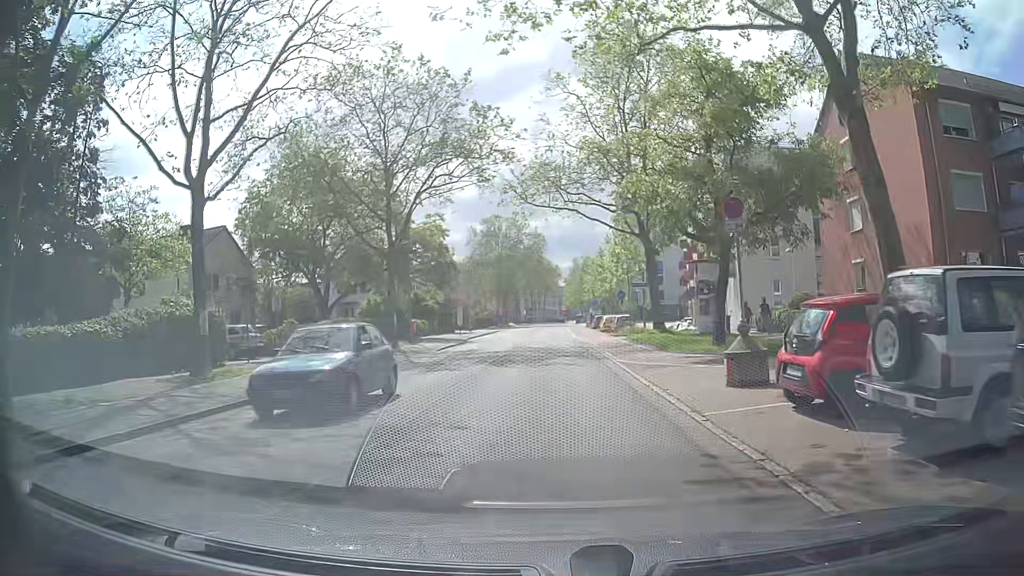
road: secondary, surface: asphalt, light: Day
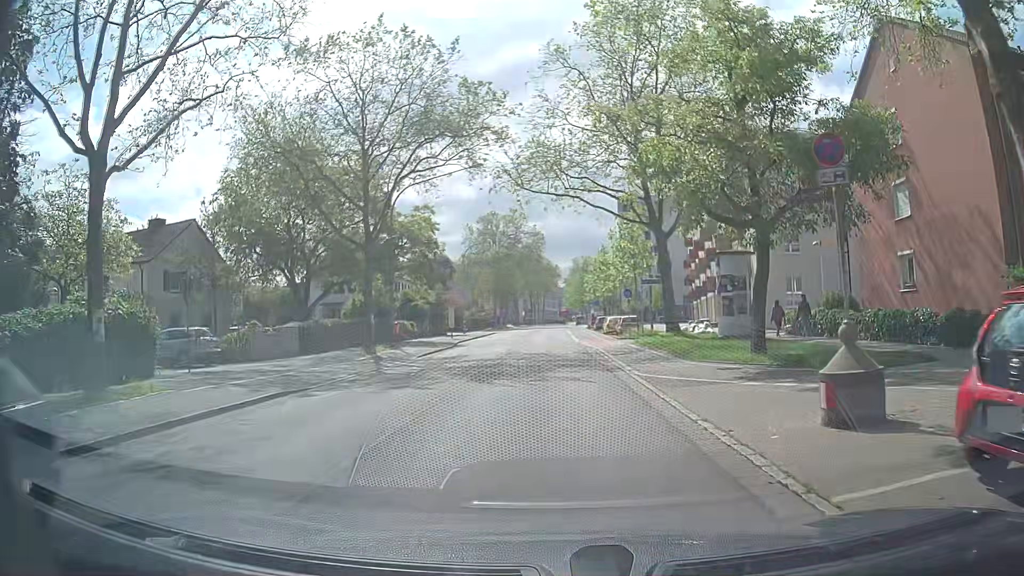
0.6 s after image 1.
(0.0, +4.5) m; 0°
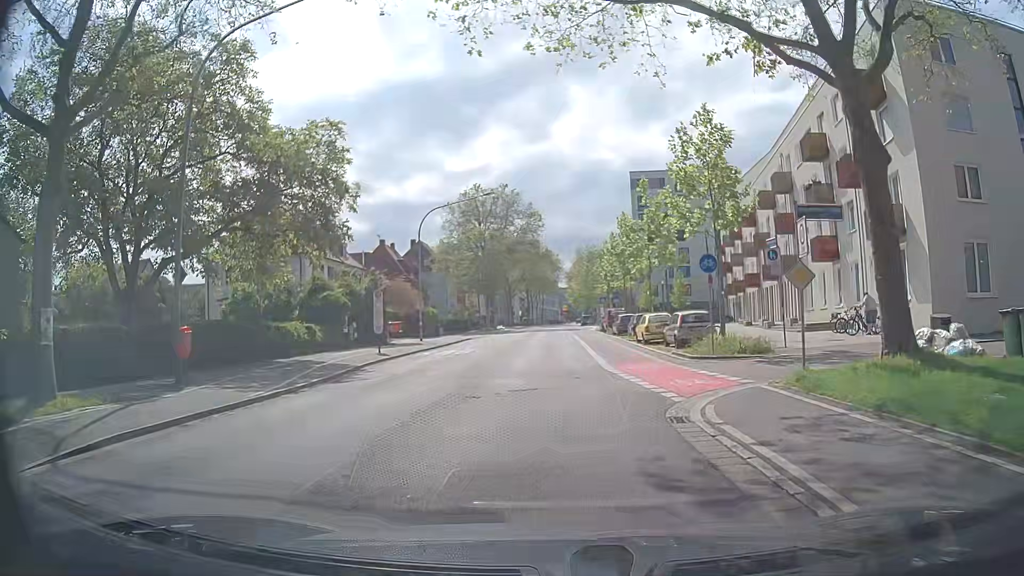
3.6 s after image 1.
(-0.1, +22.5) m; -1°
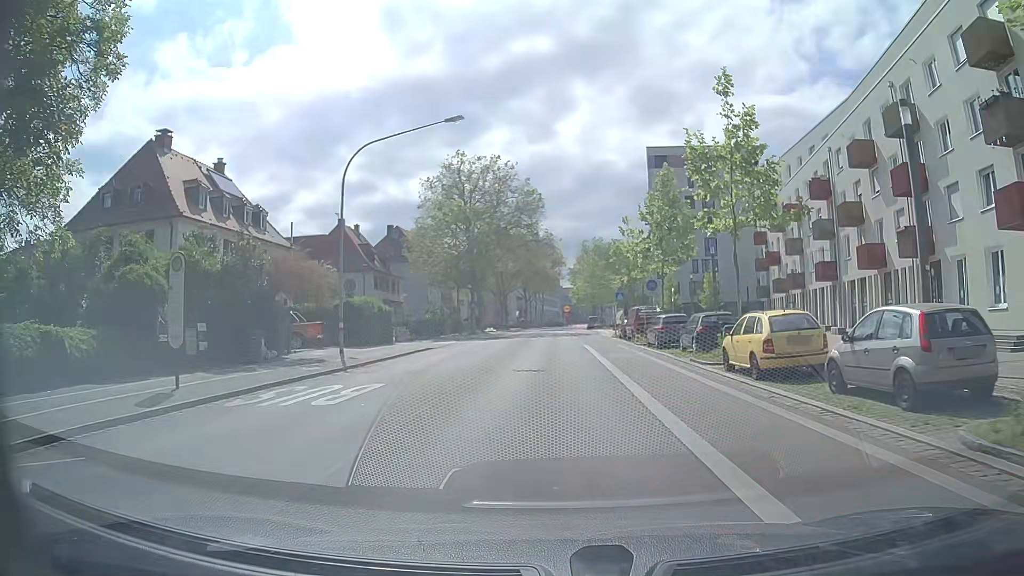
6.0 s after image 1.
(+0.1, +17.8) m; -1°
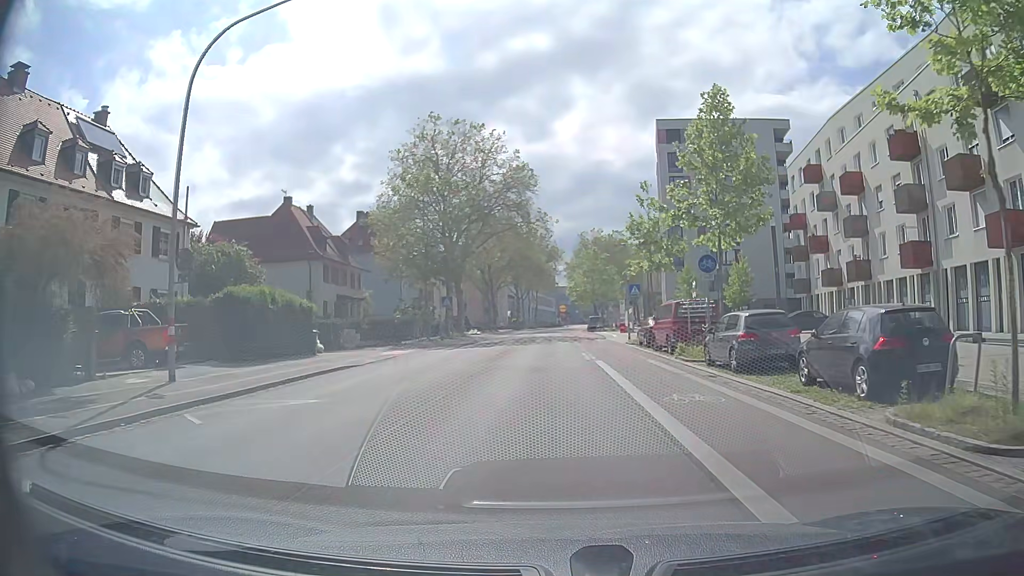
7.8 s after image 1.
(+0.3, +13.4) m; +2°
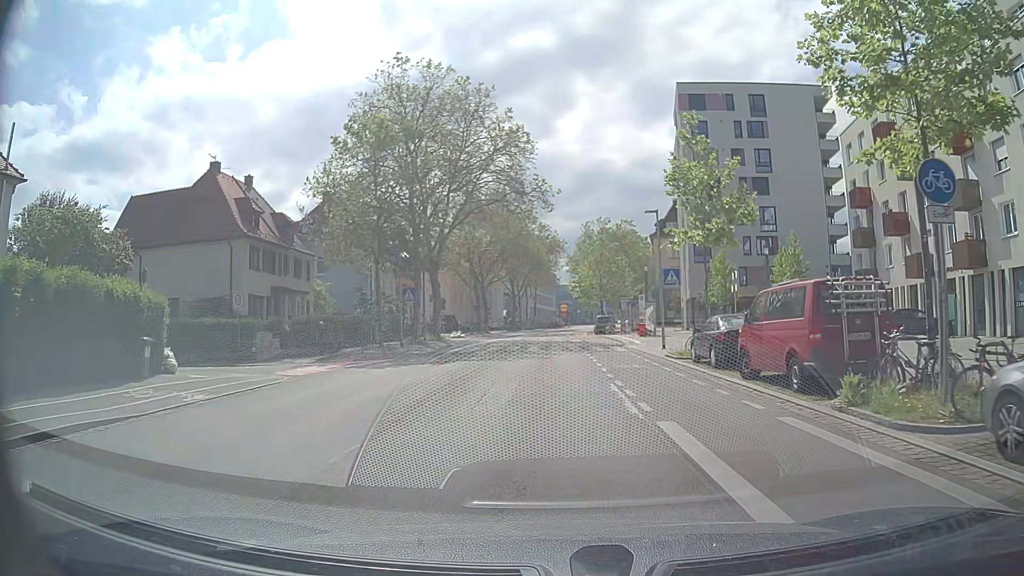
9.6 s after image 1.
(-0.2, +13.4) m; -1°
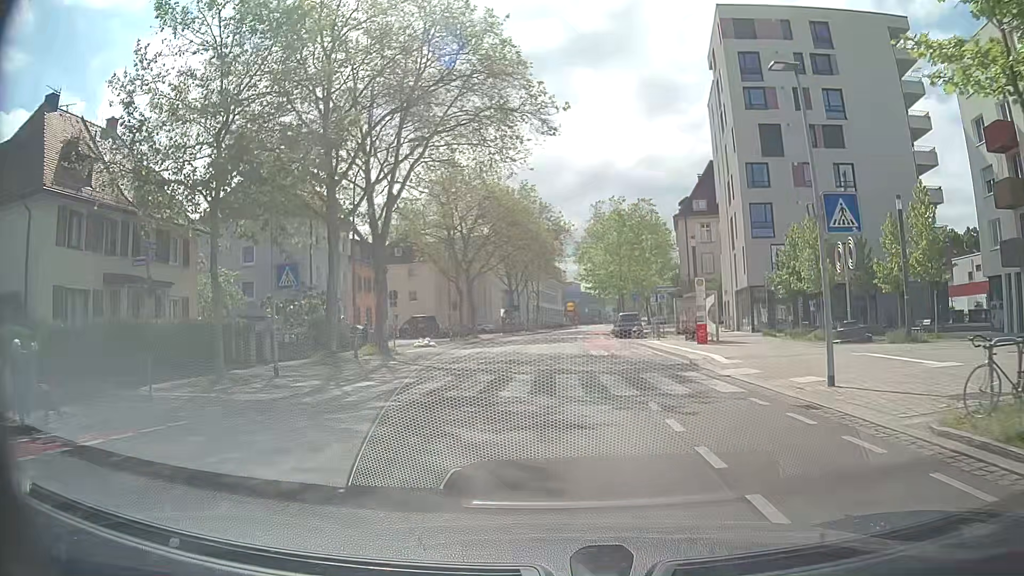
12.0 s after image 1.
(0.0, +17.9) m; 0°
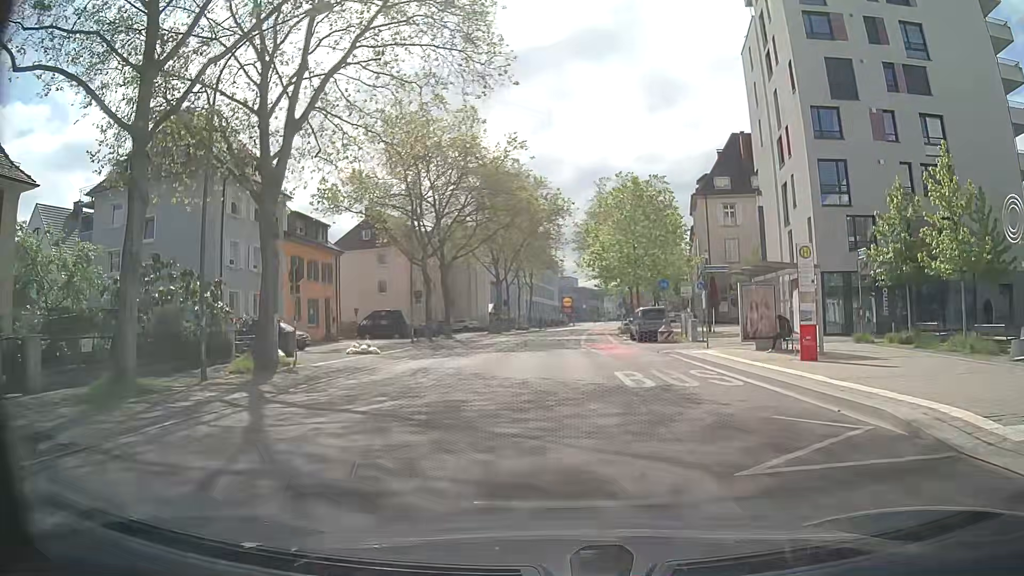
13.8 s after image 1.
(0.0, +13.4) m; 0°
(0, +10) (0, +20) (0, +30) (+1, +40) (+1, +50) (+2, +60) (+3, +70) (+3, +80) (+5, +90) (+6, +100) m
